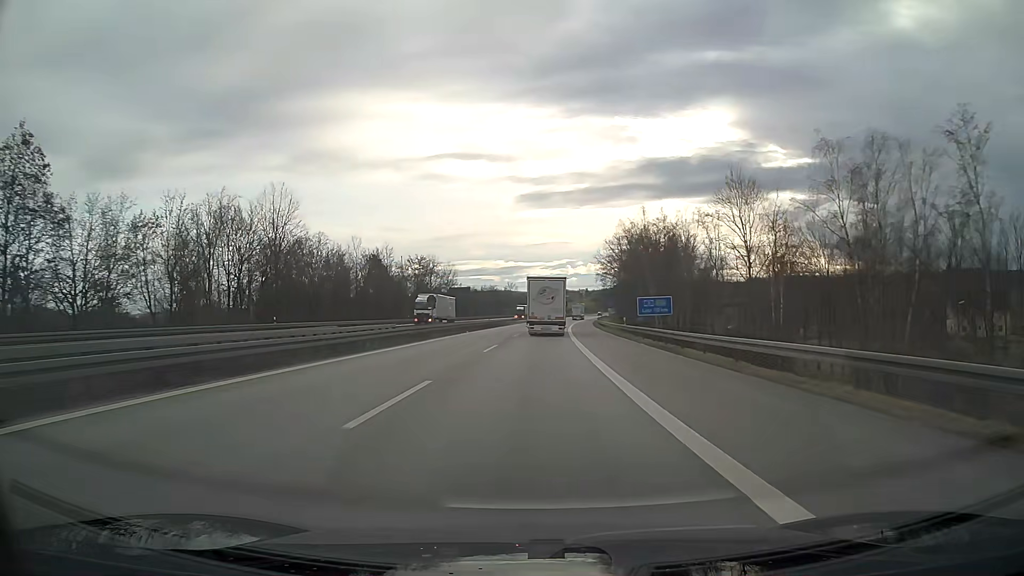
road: motorway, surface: asphalt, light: Day
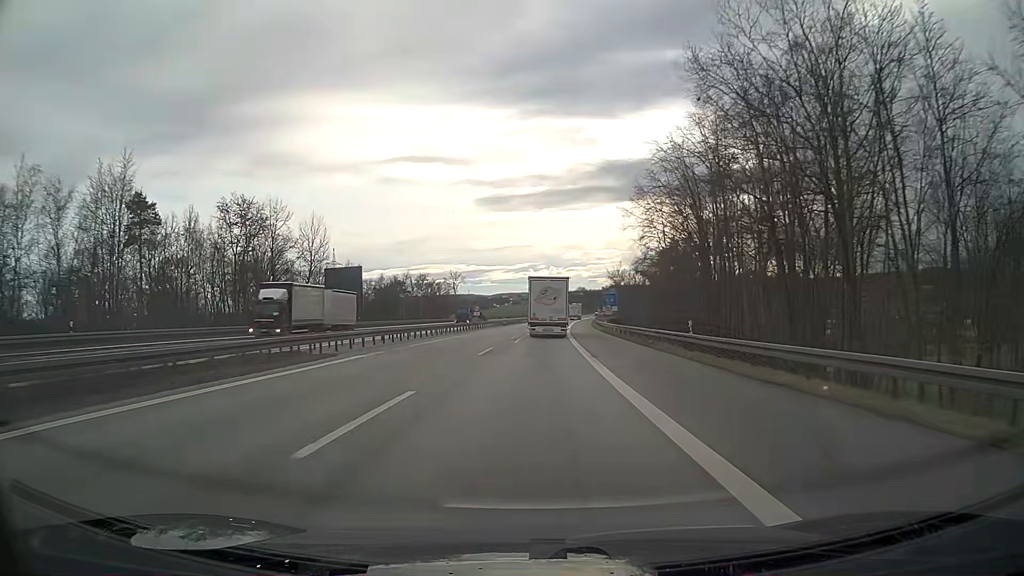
(+2.1, +74.0) m; +3°
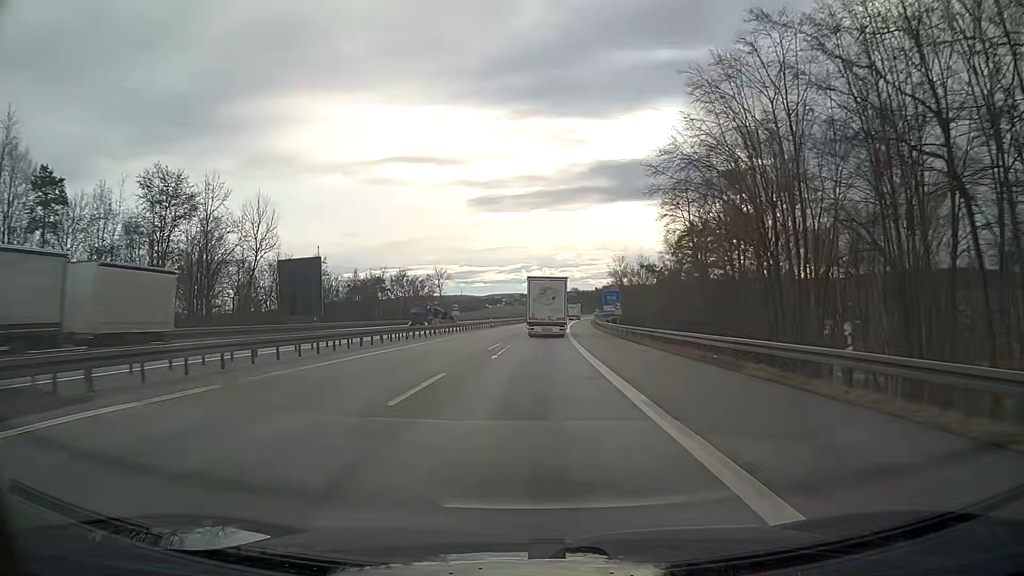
(+0.1, +14.3) m; +1°
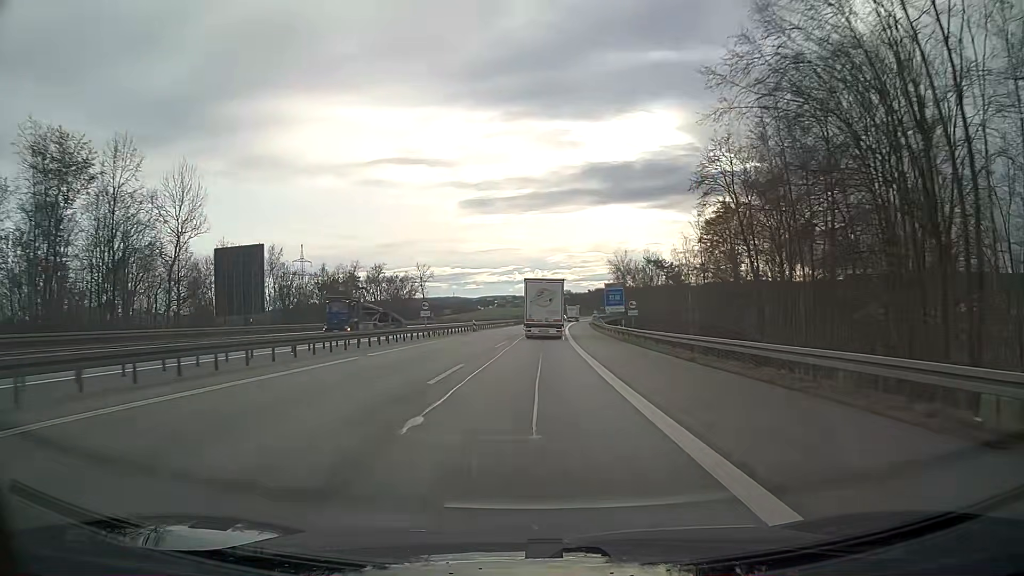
(+0.1, +14.3) m; +1°
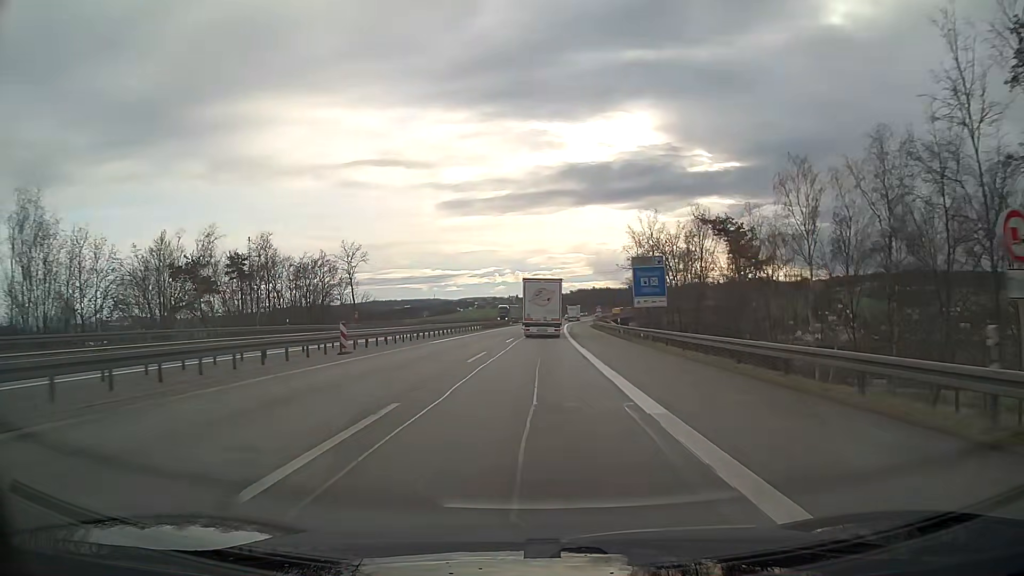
(+0.7, +42.9) m; +2°
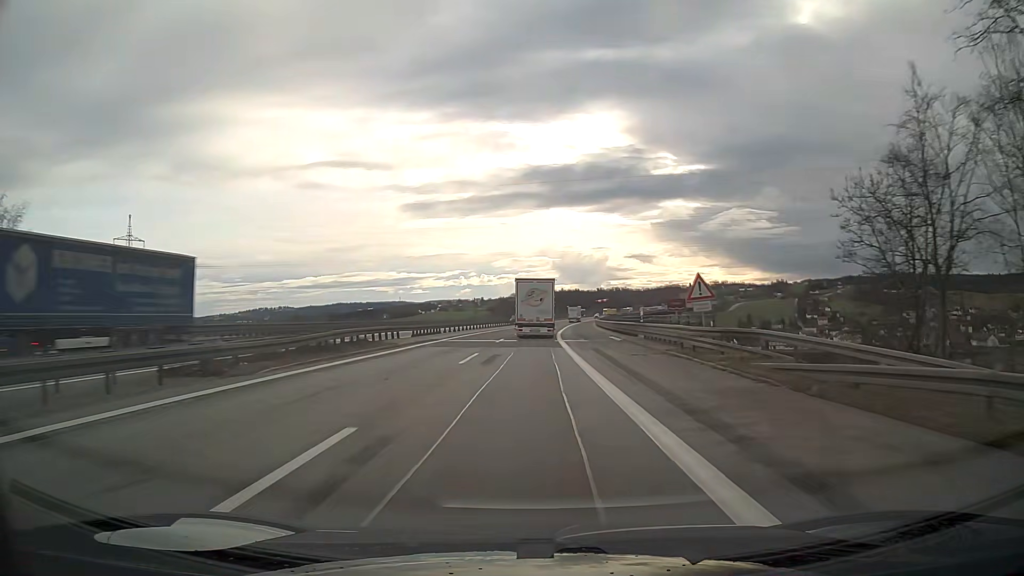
(+1.6, +72.7) m; +3°
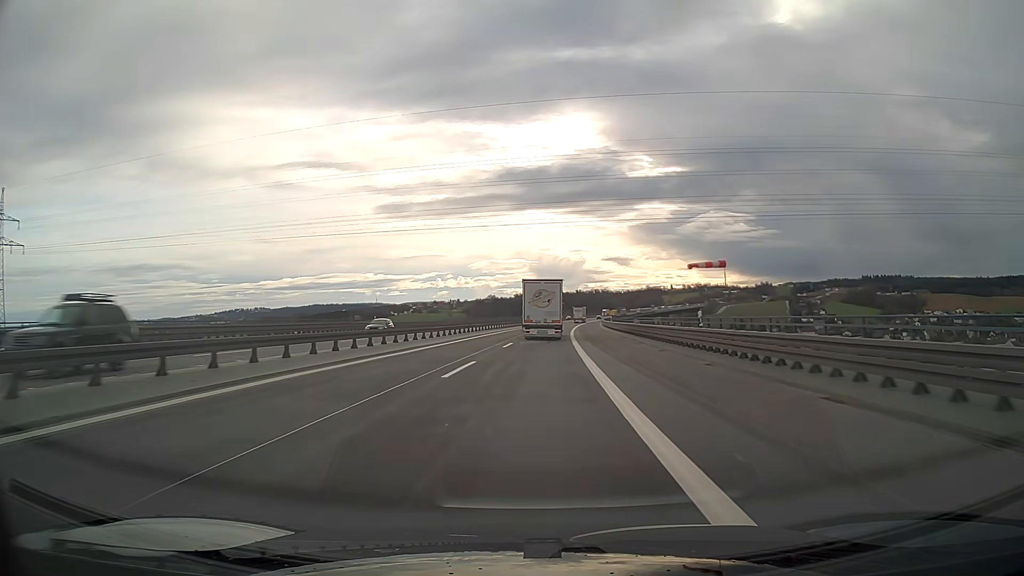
(+0.9, +58.6) m; +2°
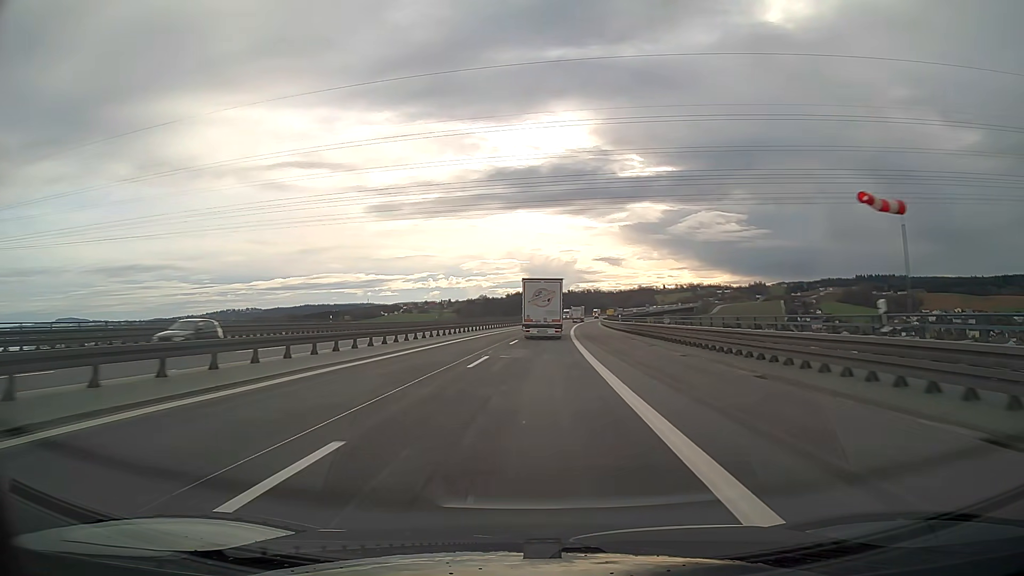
(+0.1, +14.6) m; +1°
(0, +10) (0, +20) (0, +30) (+1, +40) (+1, +50) (+1, +60) (+2, +70) (+3, +80) (+3, +90) (+4, +100) m
